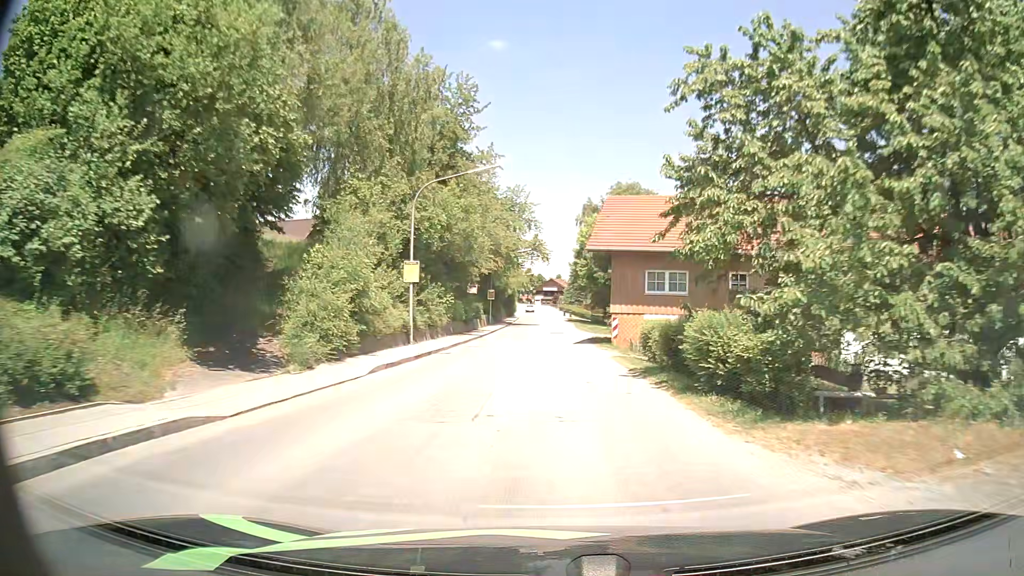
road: secondary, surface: asphalt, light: Day
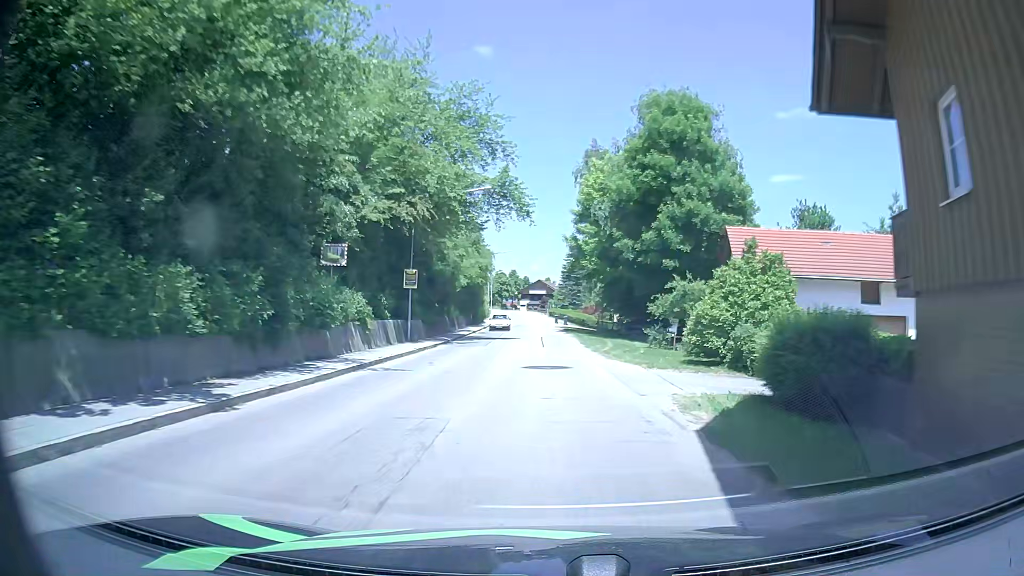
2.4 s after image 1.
(+0.6, +34.0) m; 0°
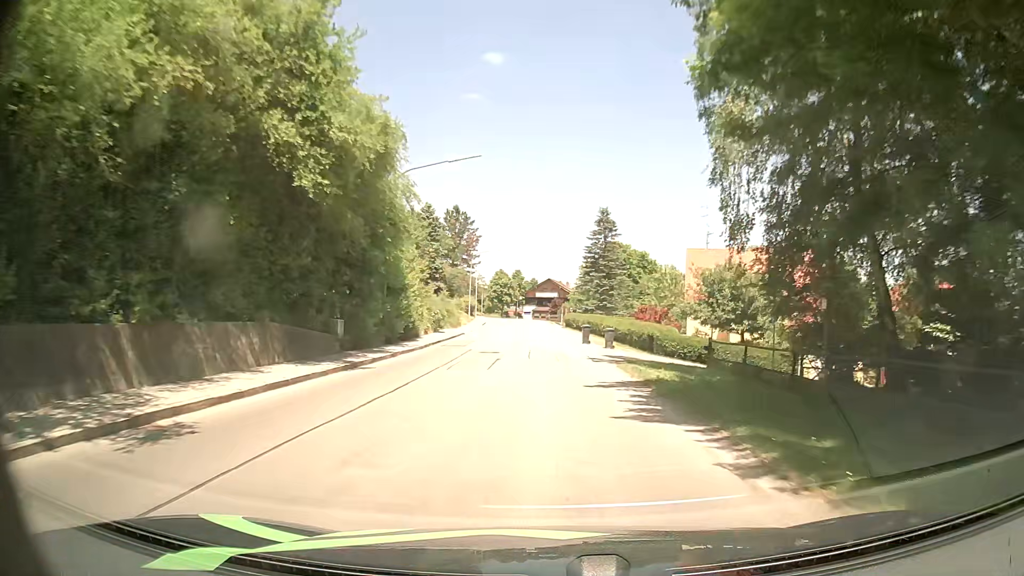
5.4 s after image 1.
(-0.1, +43.7) m; 0°
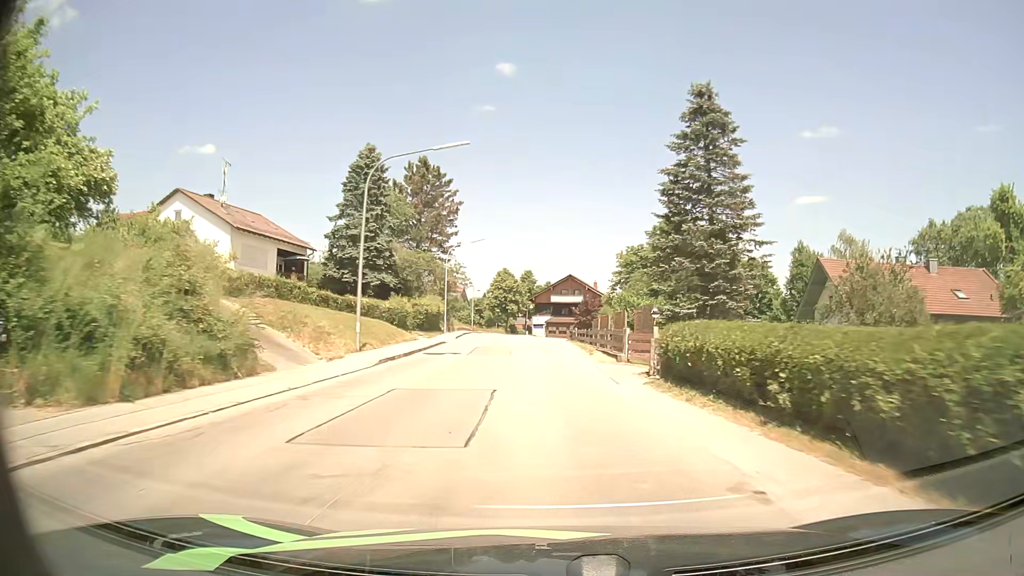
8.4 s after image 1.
(-0.5, +44.4) m; -1°
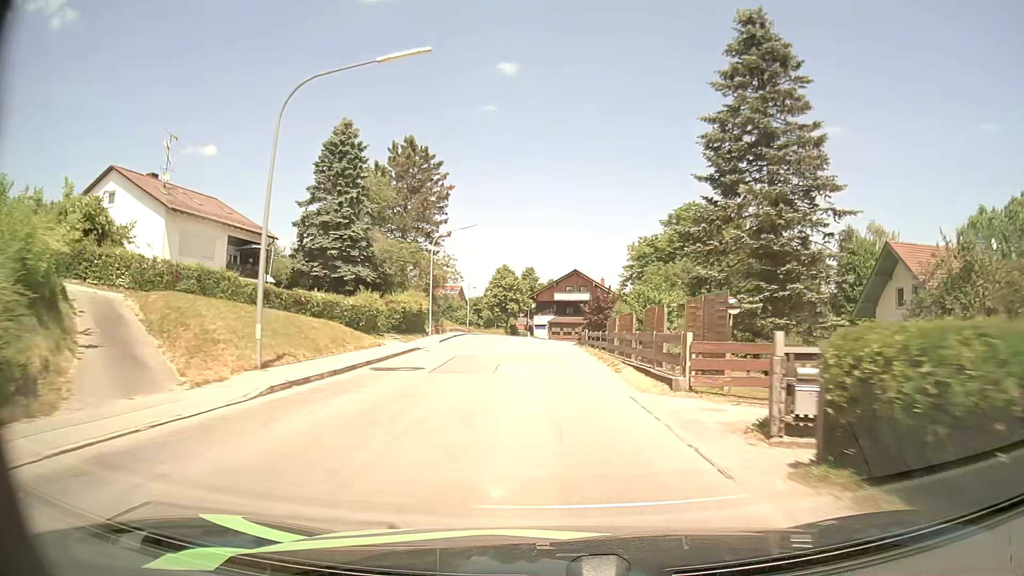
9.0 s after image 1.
(0.0, +8.9) m; 0°
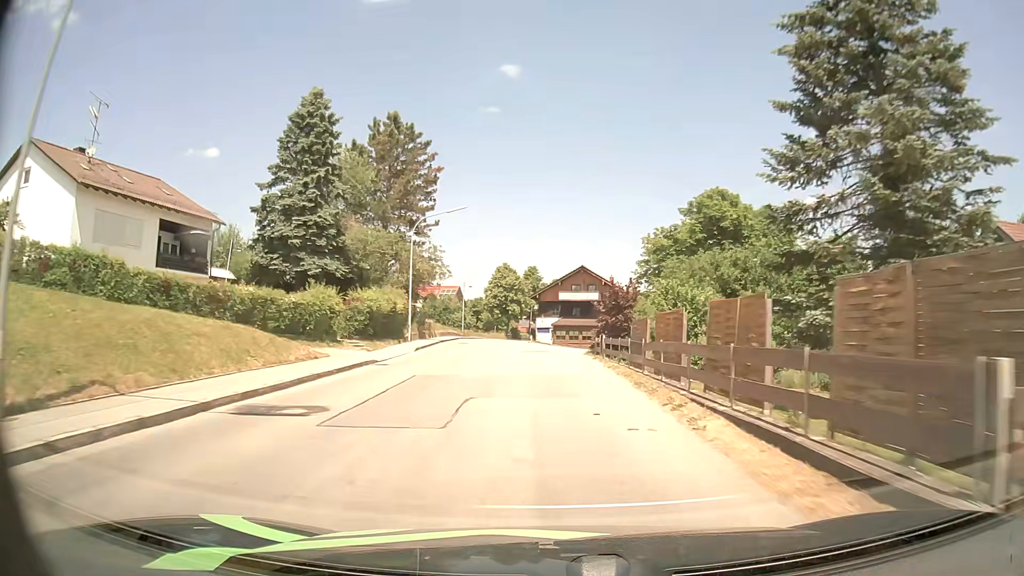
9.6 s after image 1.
(0.0, +8.8) m; 0°
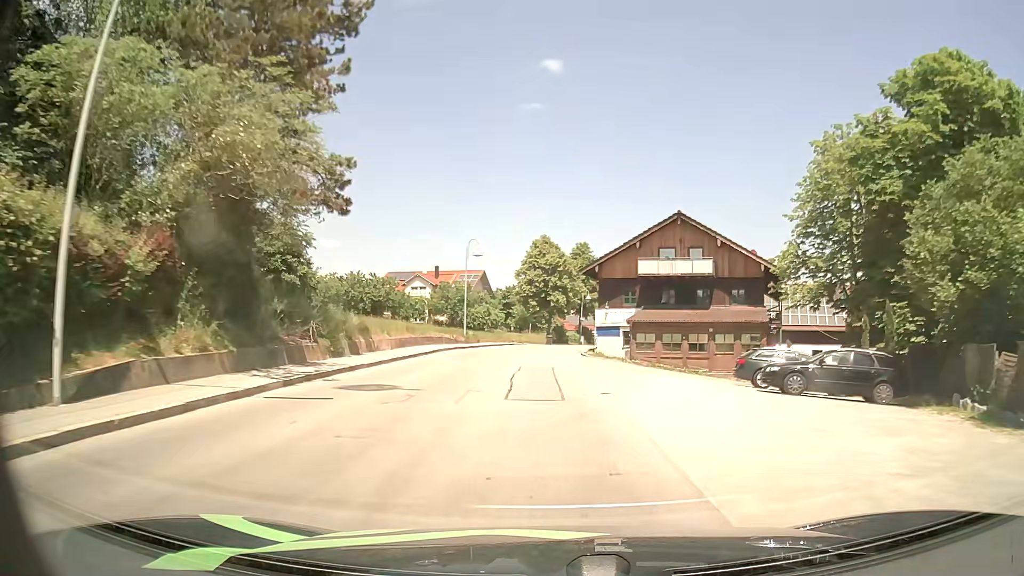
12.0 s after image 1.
(-1.2, +34.1) m; -4°
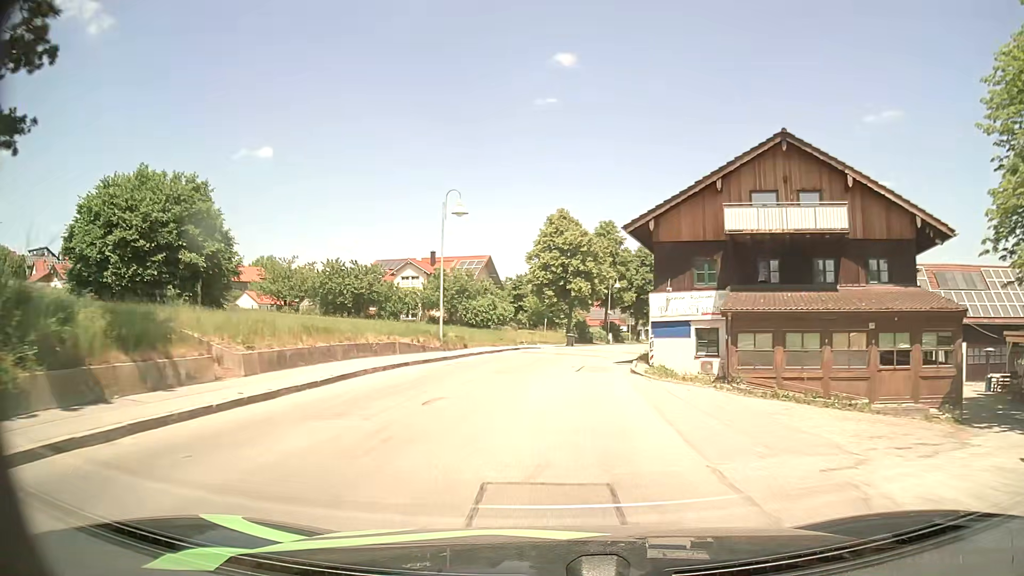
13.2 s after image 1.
(-0.1, +16.3) m; -2°
(0, +10) (0, +20) (+2, +30) (+4, +40) (+6, +49) (+9, +59) (+12, +68) (+15, +78) (+19, +87) (+22, +97) m
